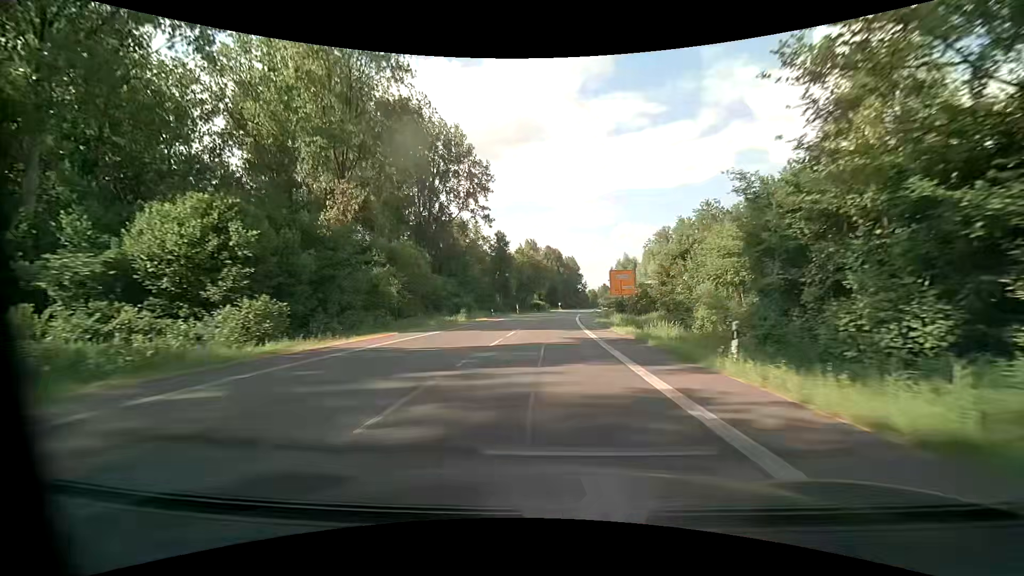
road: primary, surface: asphalt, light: Day
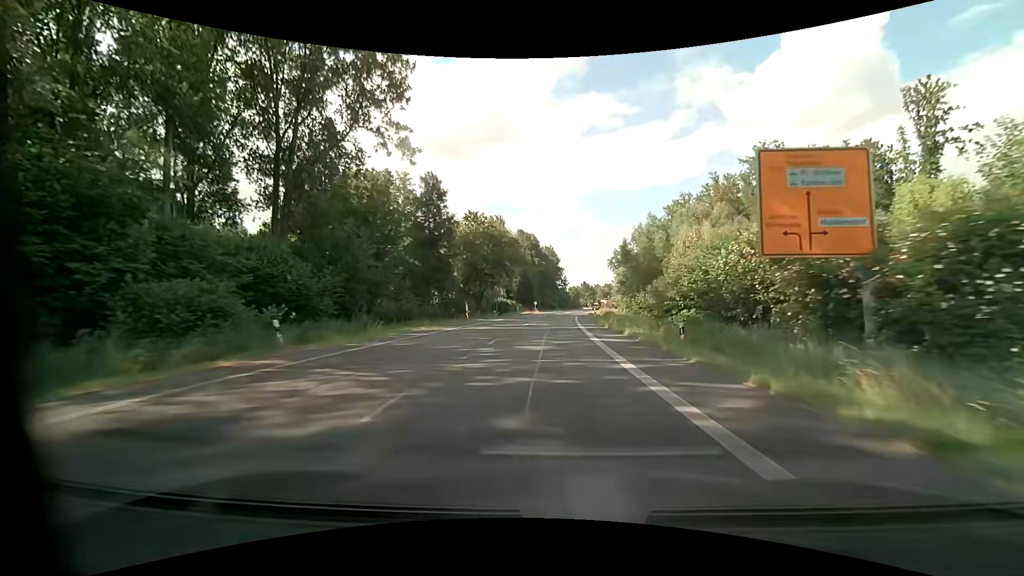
(+1.3, +46.6) m; +3°
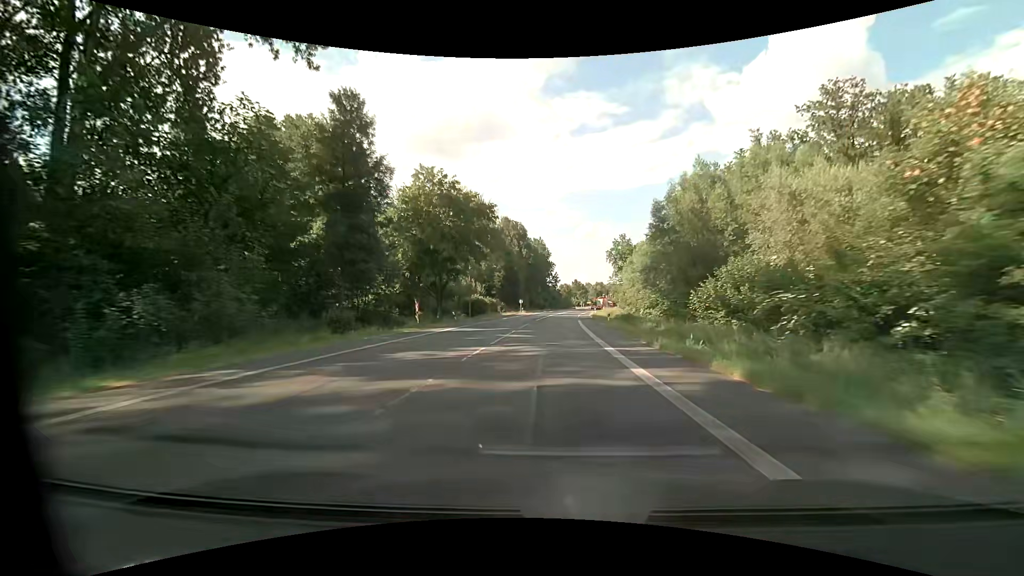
(+0.3, +23.3) m; +1°
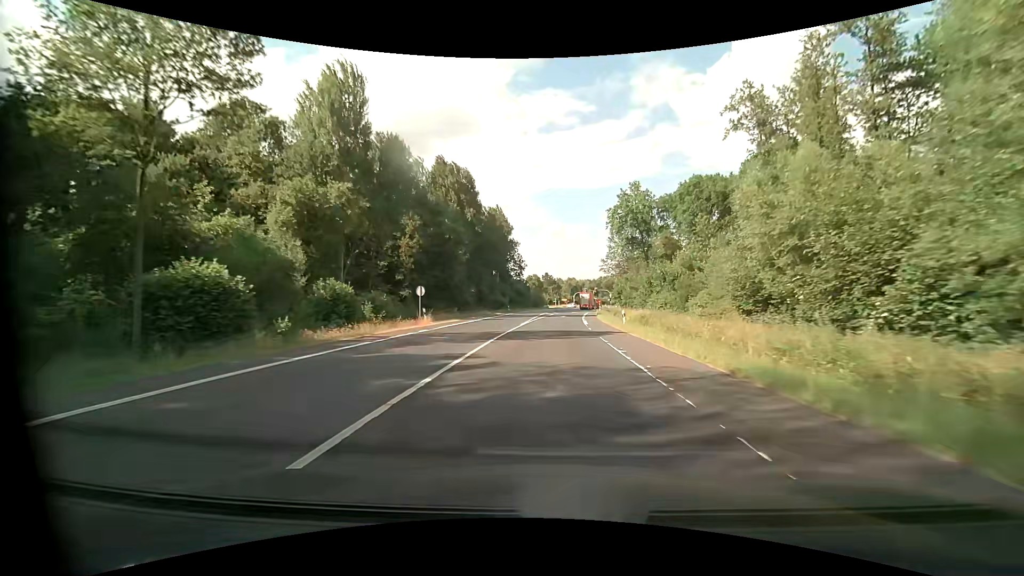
(+1.9, +58.1) m; +4°
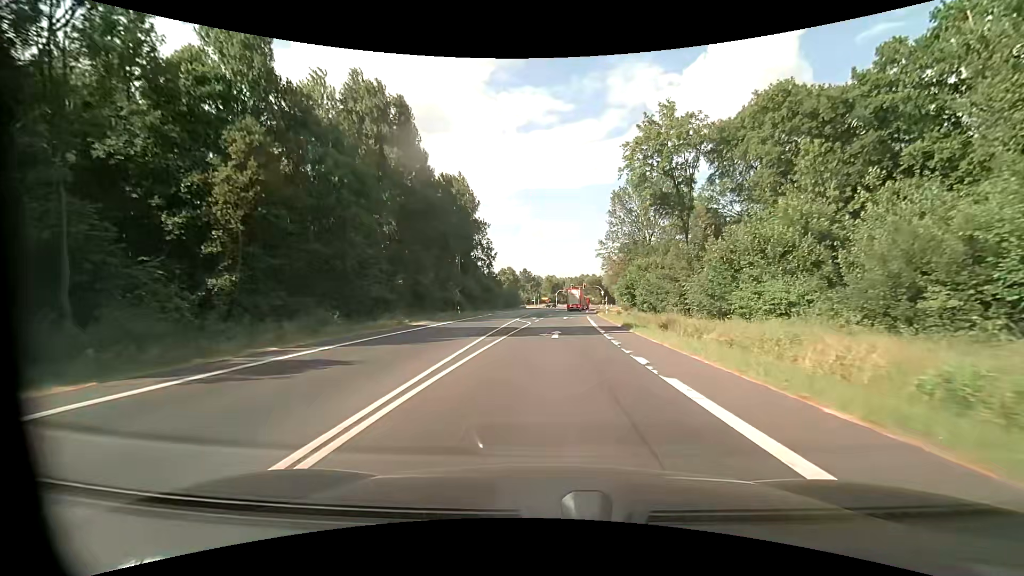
(+0.6, +32.0) m; +2°
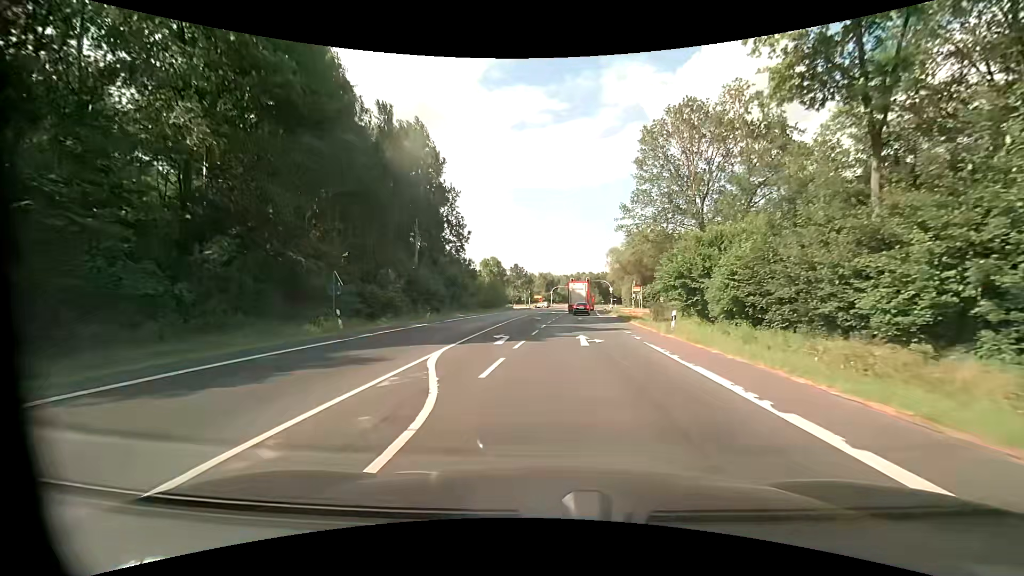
(+0.3, +28.4) m; +1°
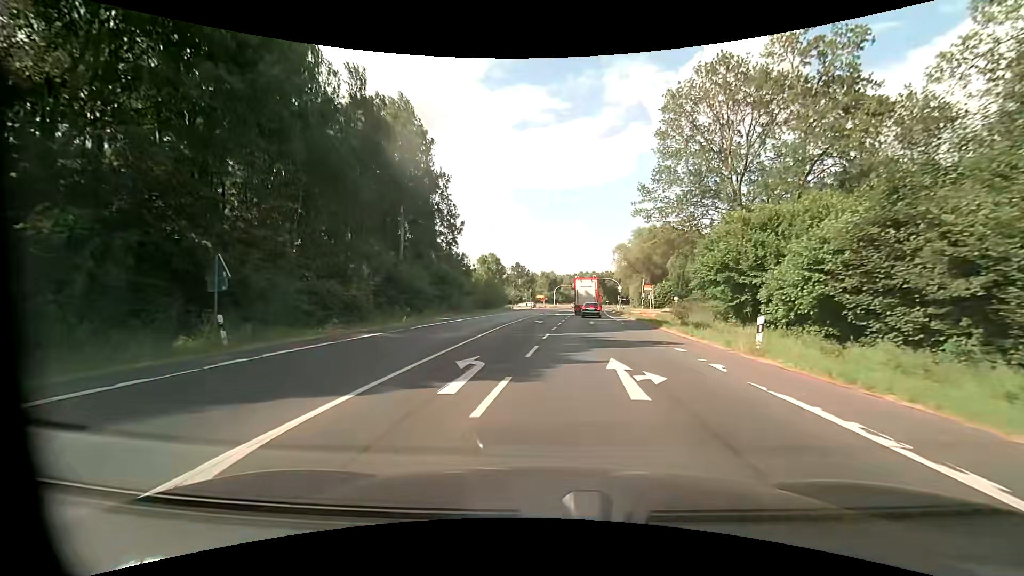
(0.0, +8.5) m; -1°
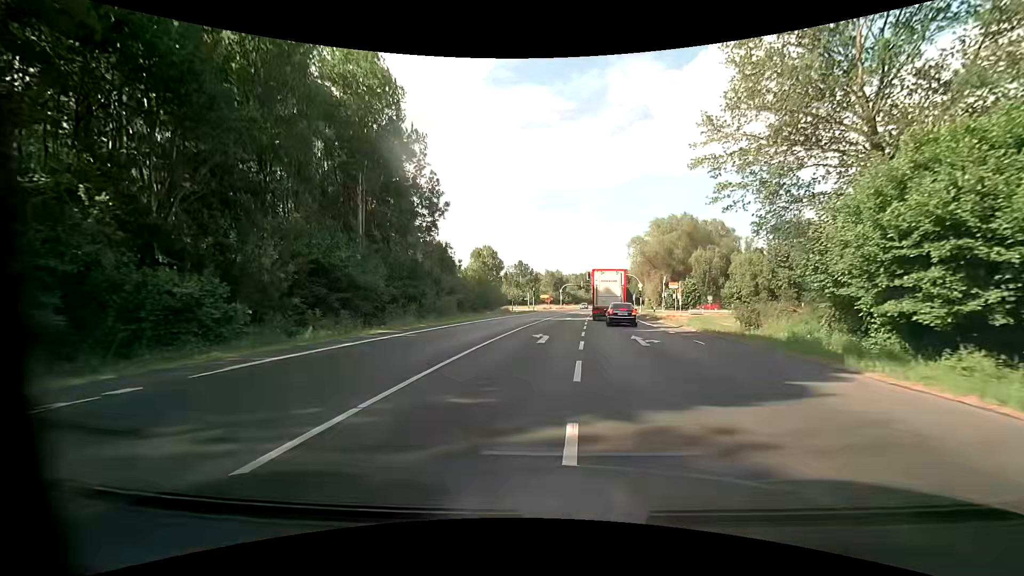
(0.0, +15.4) m; 0°
